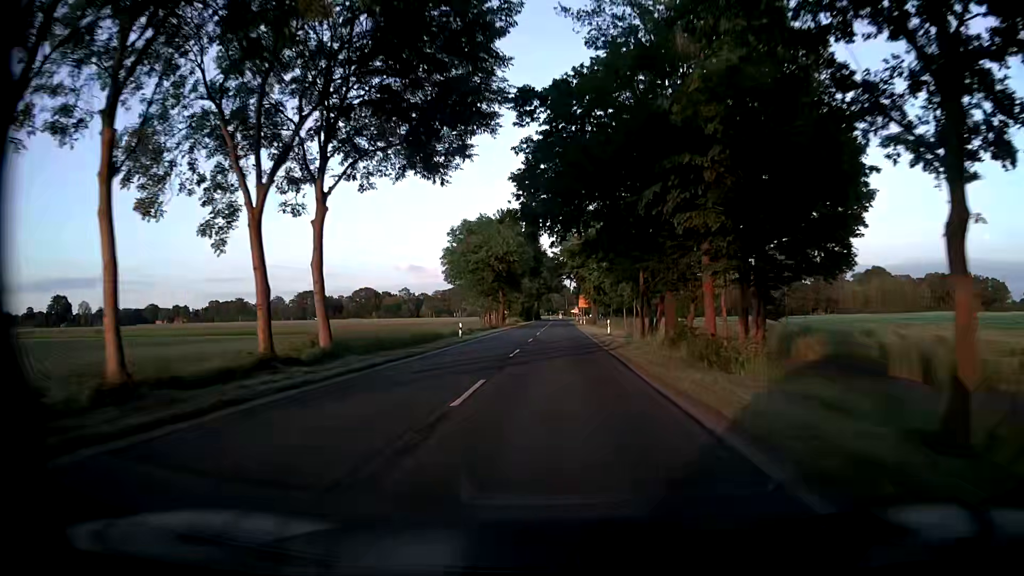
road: secondary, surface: asphalt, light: Day
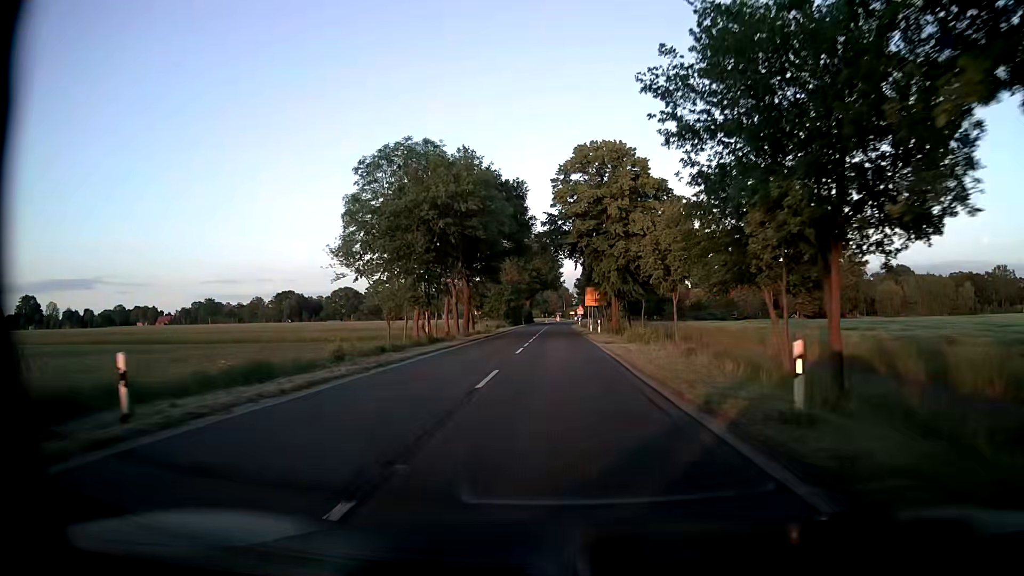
(0.0, +33.2) m; 0°
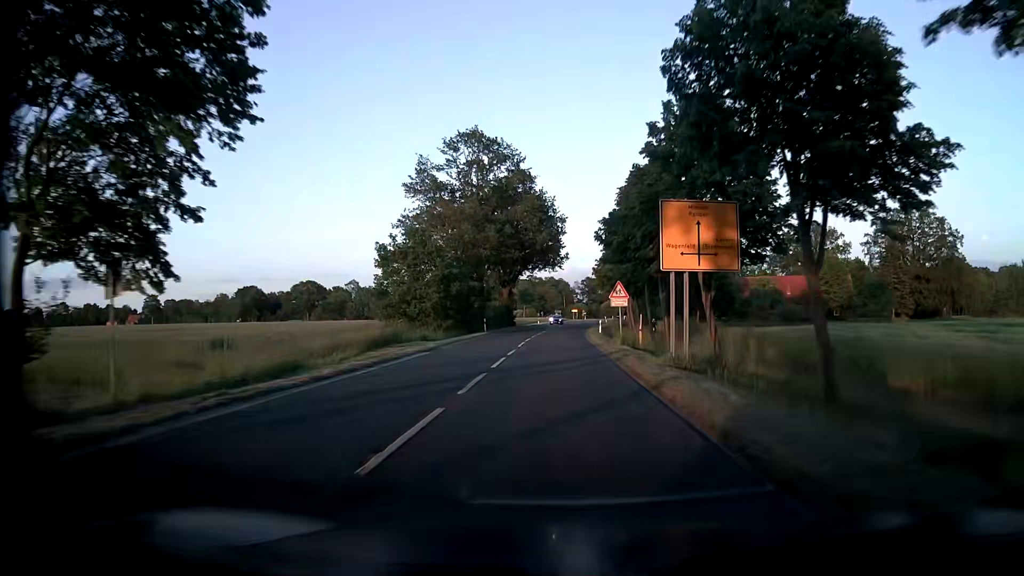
(-0.1, +55.4) m; 0°
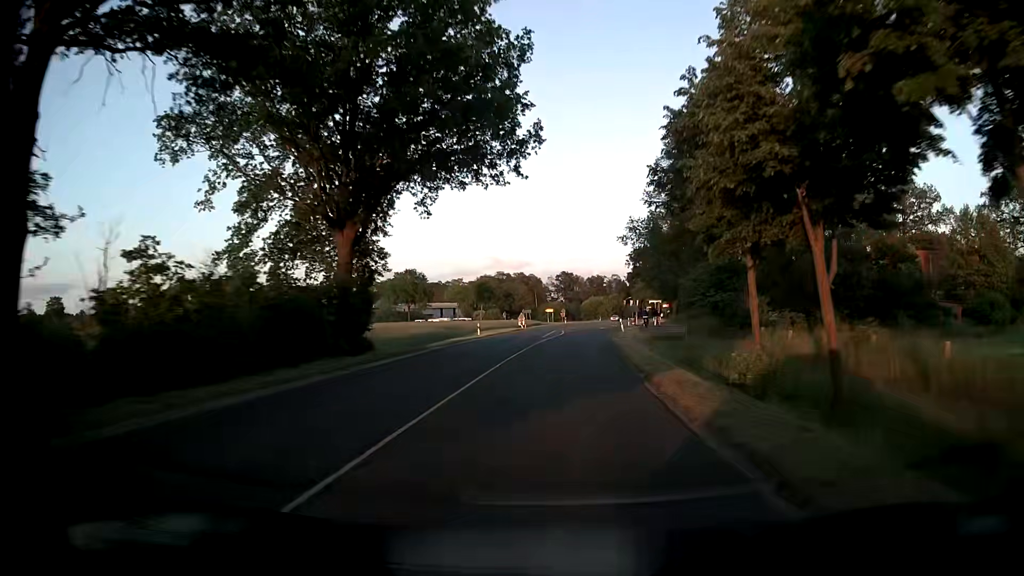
(+0.7, +55.4) m; +3°
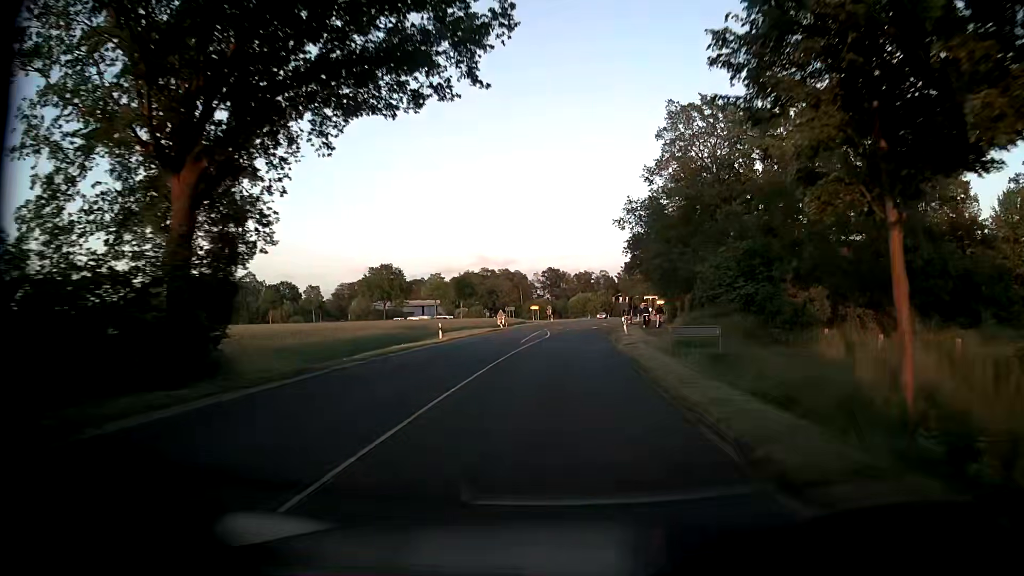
(0.0, +11.1) m; +1°
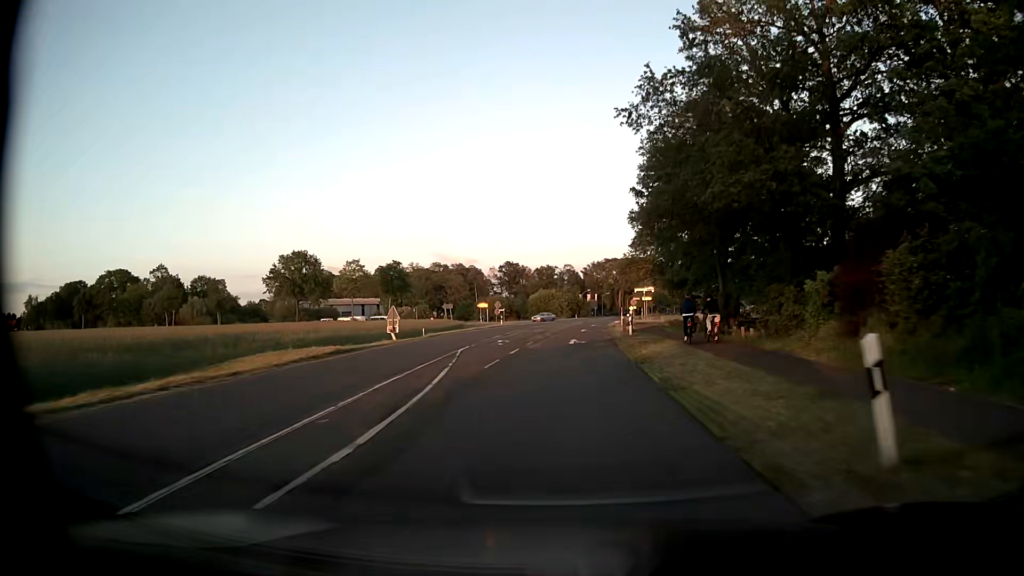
(+0.9, +33.2) m; +3°
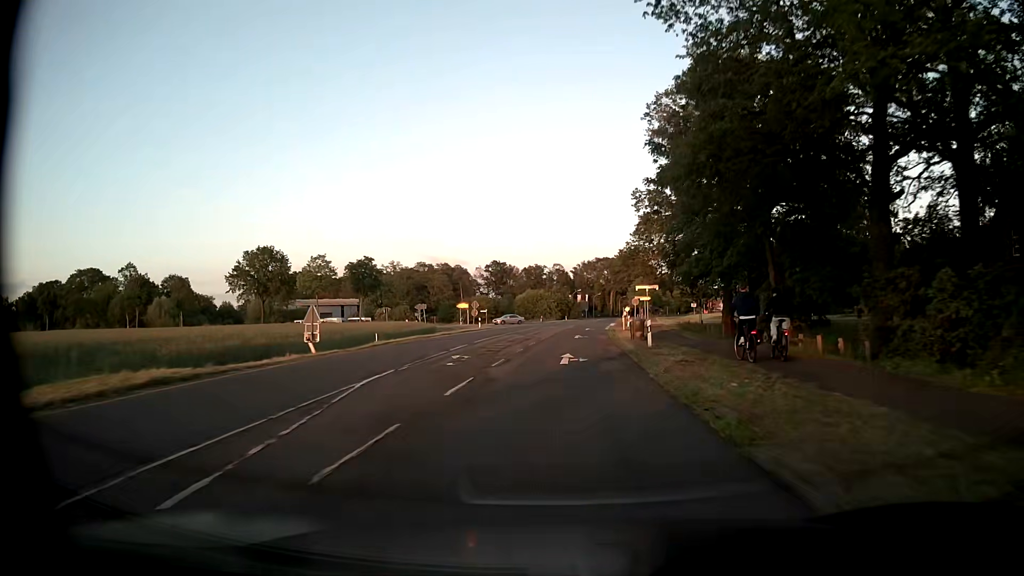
(+0.1, +11.1) m; +1°
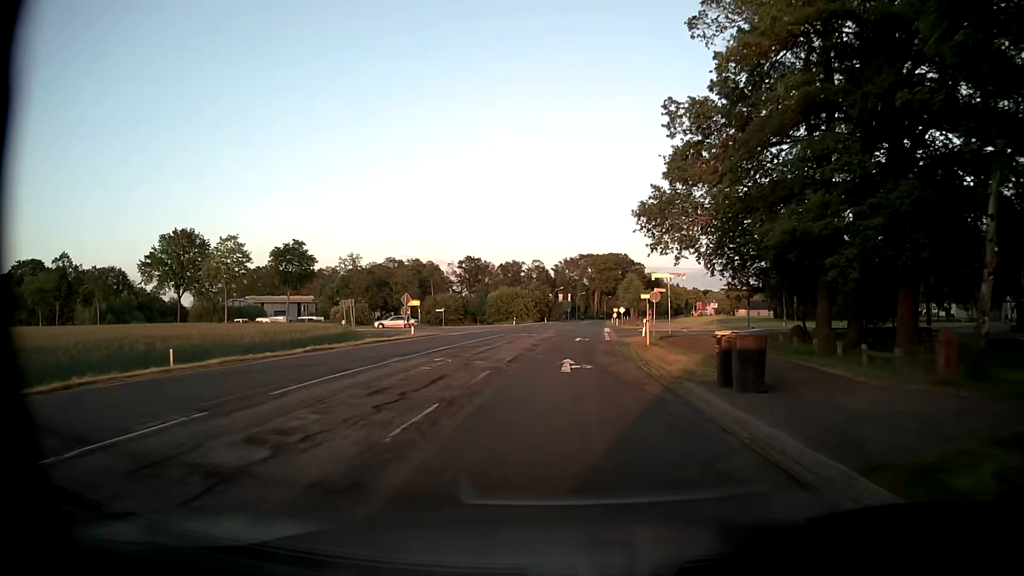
(+0.3, +22.2) m; +1°
(0, +10) (0, +20) (+1, +30) (+1, +40) (+2, +50) (+2, +60) (+3, +70) (+4, +80) (+5, +90) (+6, +100) m
